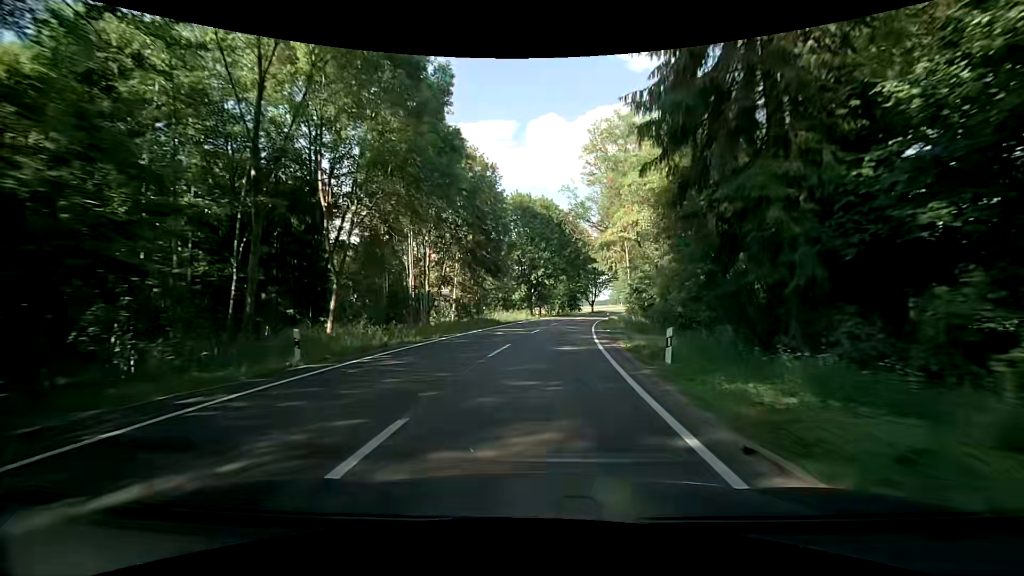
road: secondary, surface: asphalt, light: Day
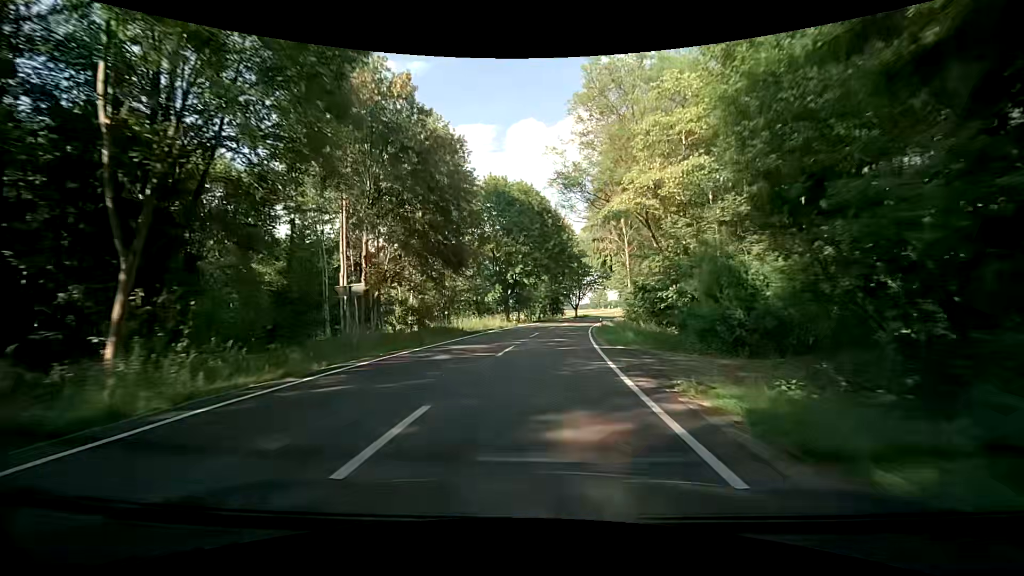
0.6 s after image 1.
(+0.1, +10.9) m; +1°
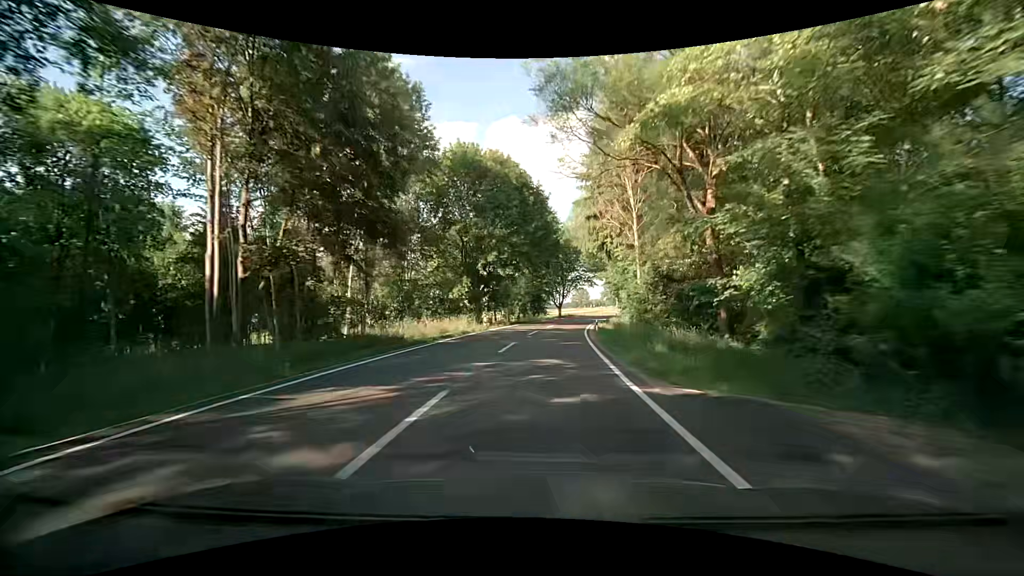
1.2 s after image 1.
(+0.3, +11.0) m; +4°
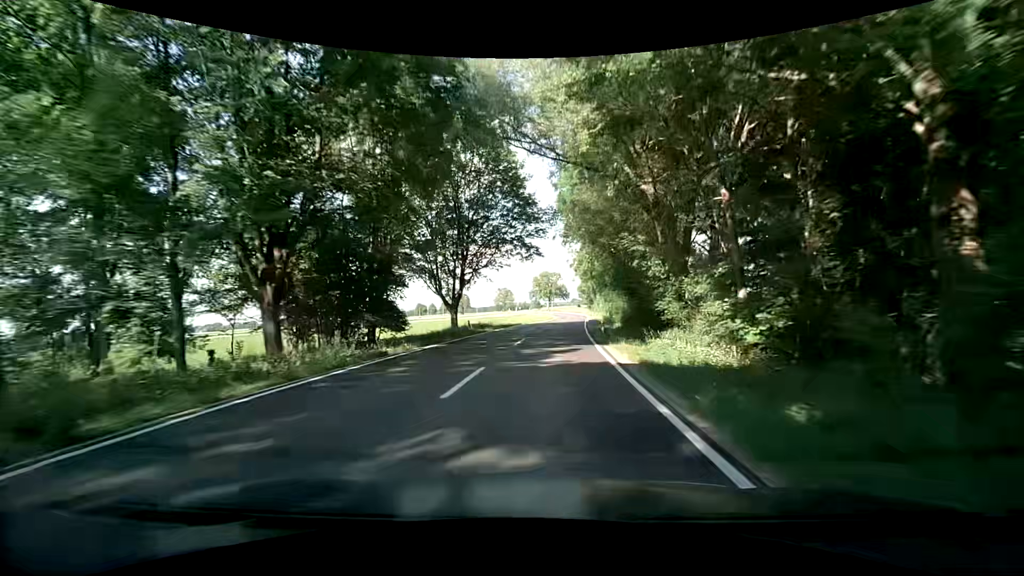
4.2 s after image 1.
(+4.1, +56.3) m; +8°
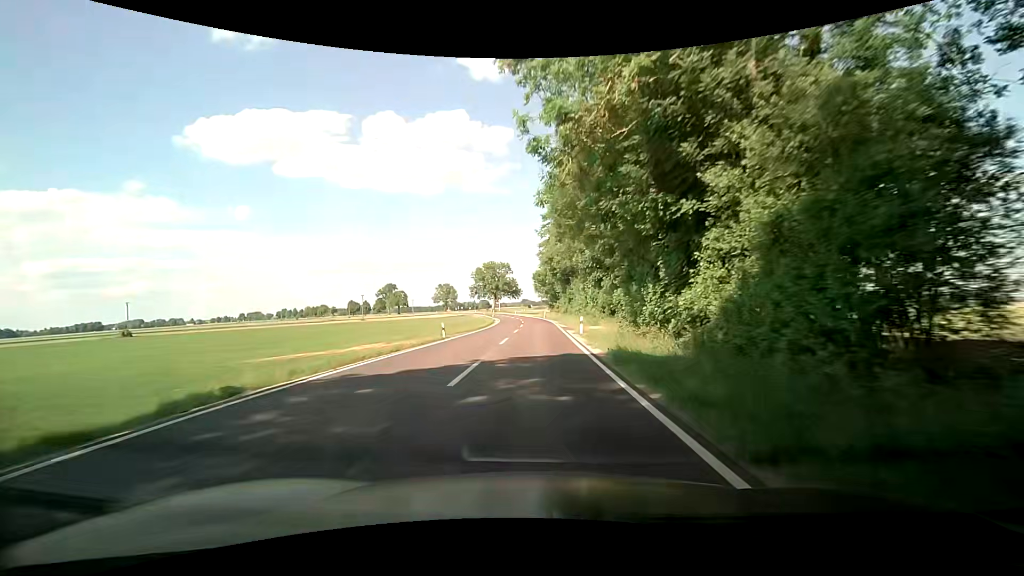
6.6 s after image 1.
(+2.3, +46.9) m; +5°
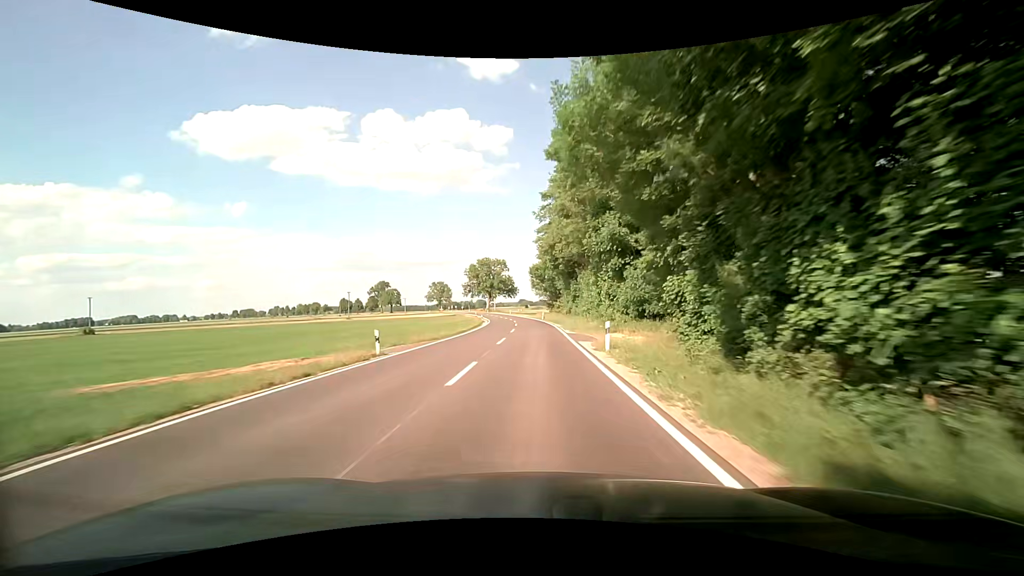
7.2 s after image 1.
(+0.1, +12.0) m; +1°
